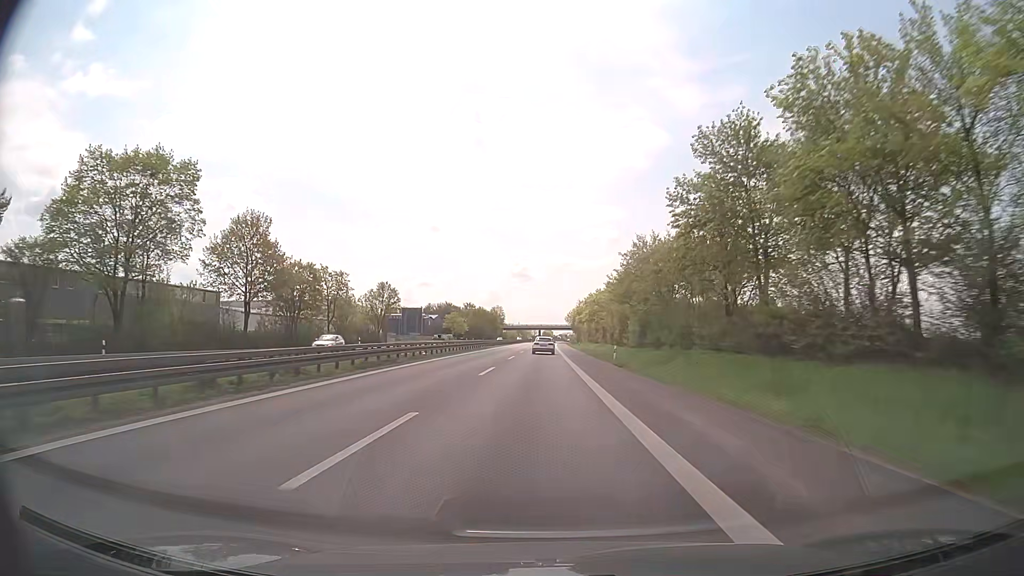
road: trunk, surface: asphalt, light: Day
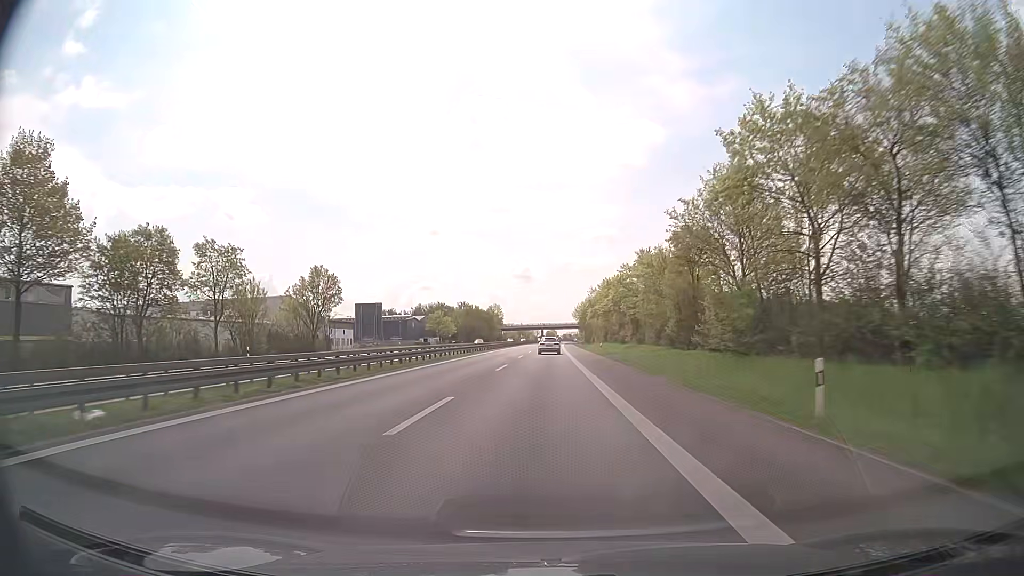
(-0.1, +32.6) m; 0°
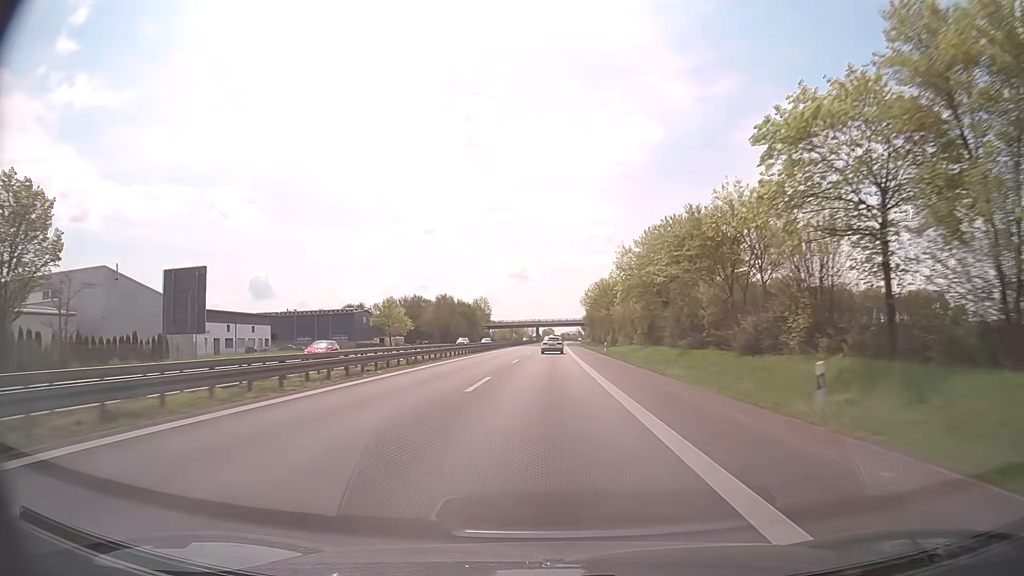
(+0.1, +49.7) m; 0°
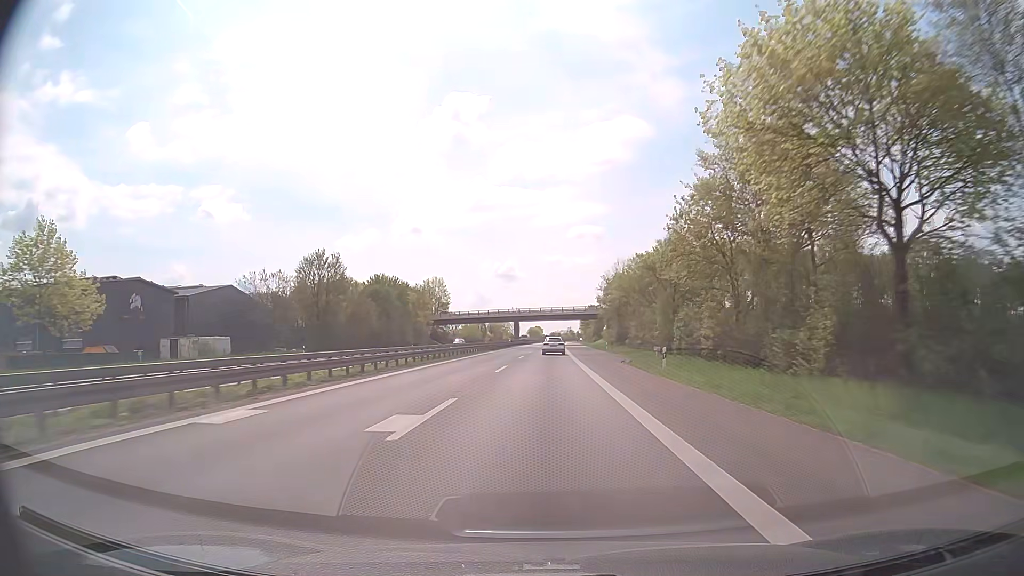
(+0.9, +83.7) m; +1°
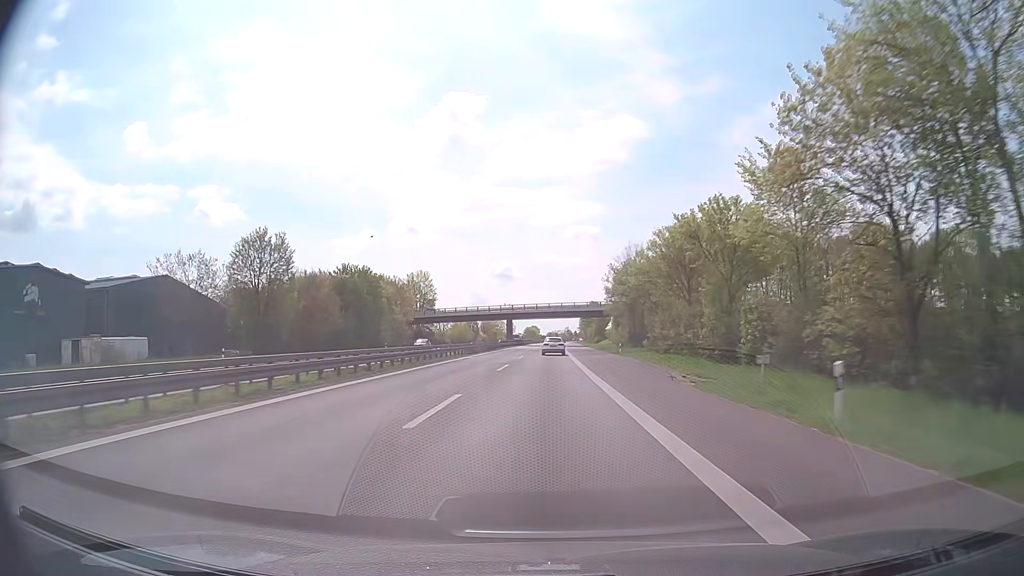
(0.0, +16.9) m; 0°
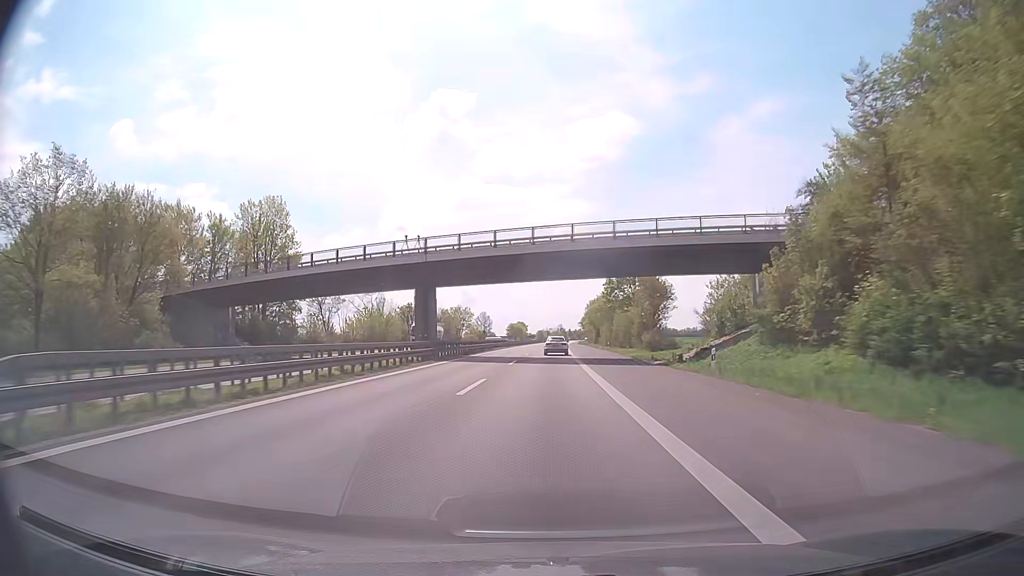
(+0.7, +84.5) m; +1°
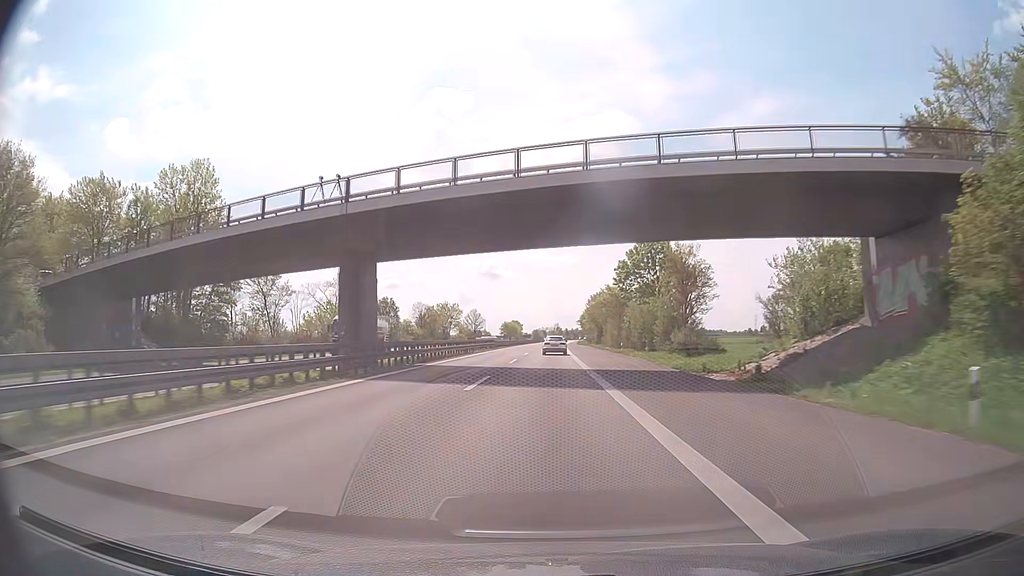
(0.0, +16.9) m; 0°
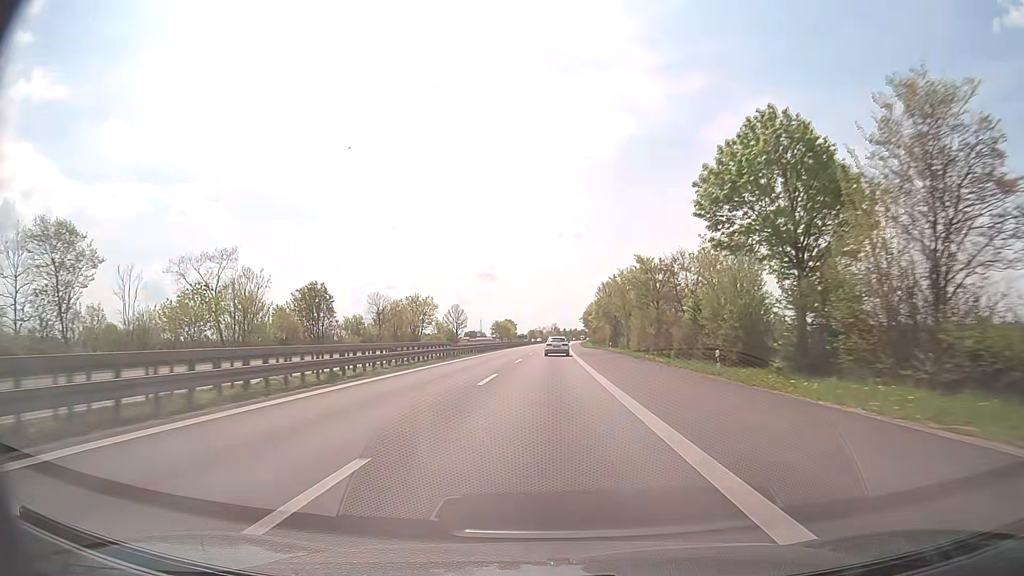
(+0.2, +34.0) m; +2°
